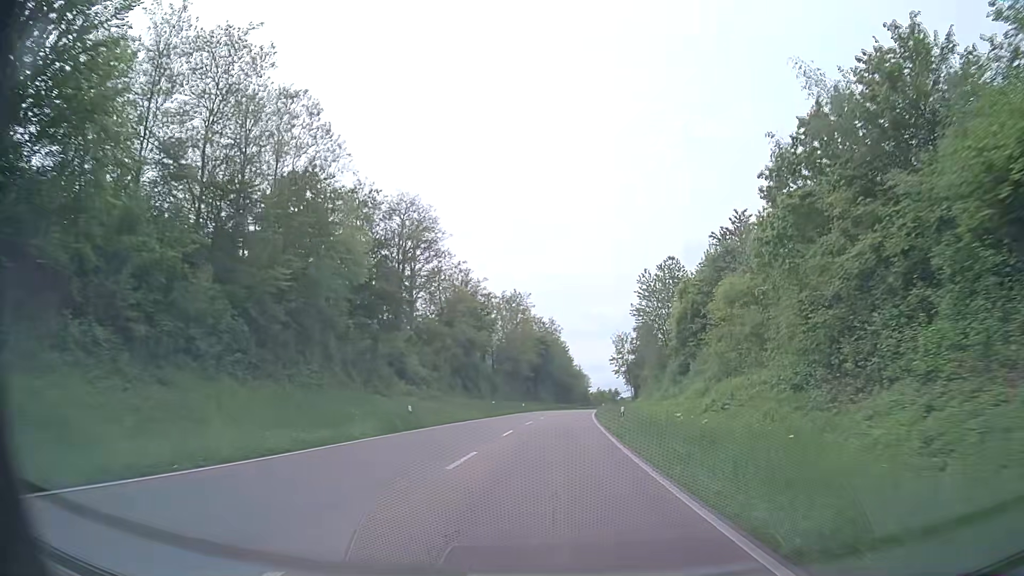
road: primary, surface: asphalt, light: Day
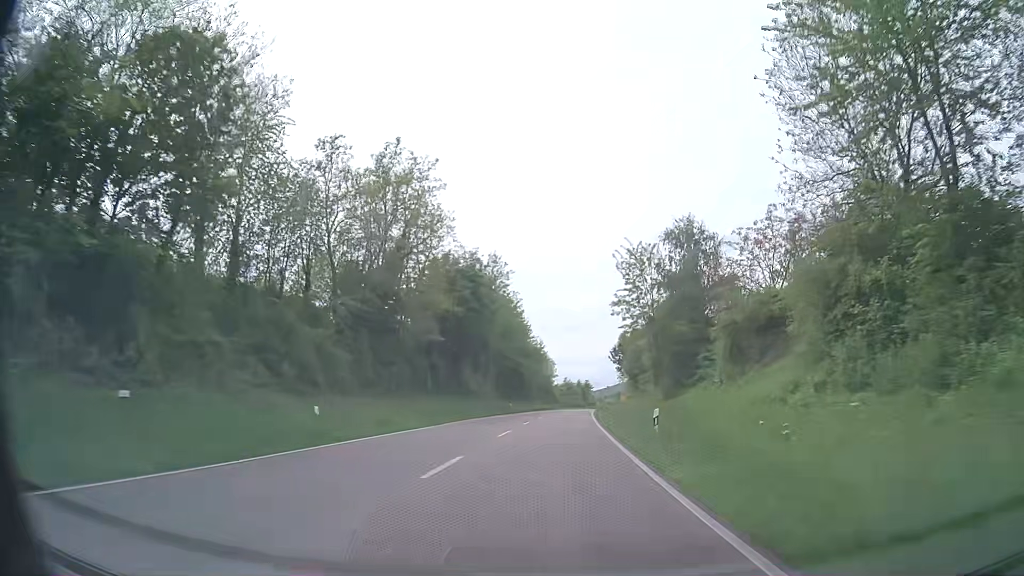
(+1.8, +61.7) m; +3°
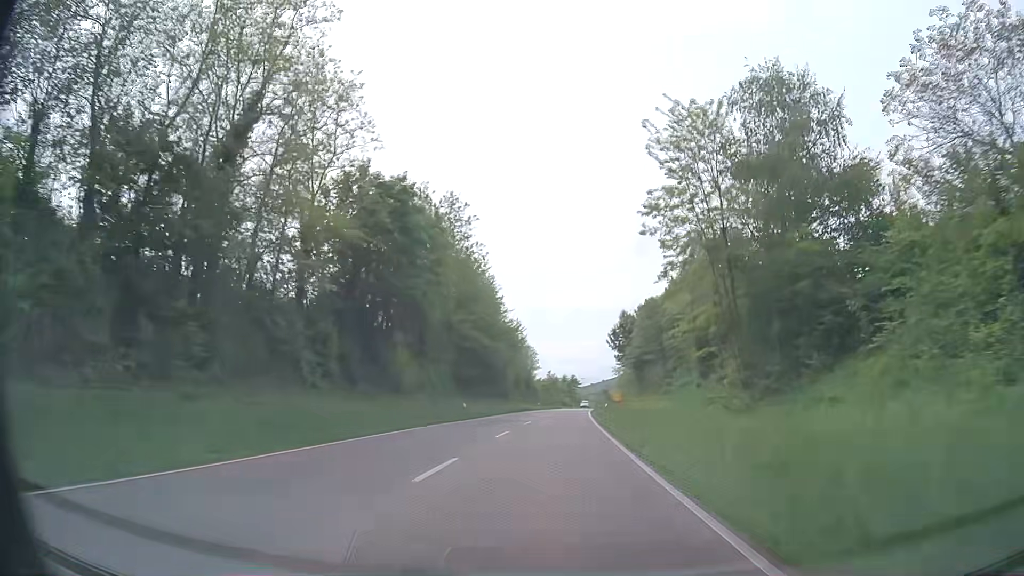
(+0.4, +24.3) m; +2°
(0, +10) (0, +20) (0, +30) (+1, +40) (+1, +50) (+2, +60) (+2, +70) (+3, +80) (+4, +90) (+4, +100) m
